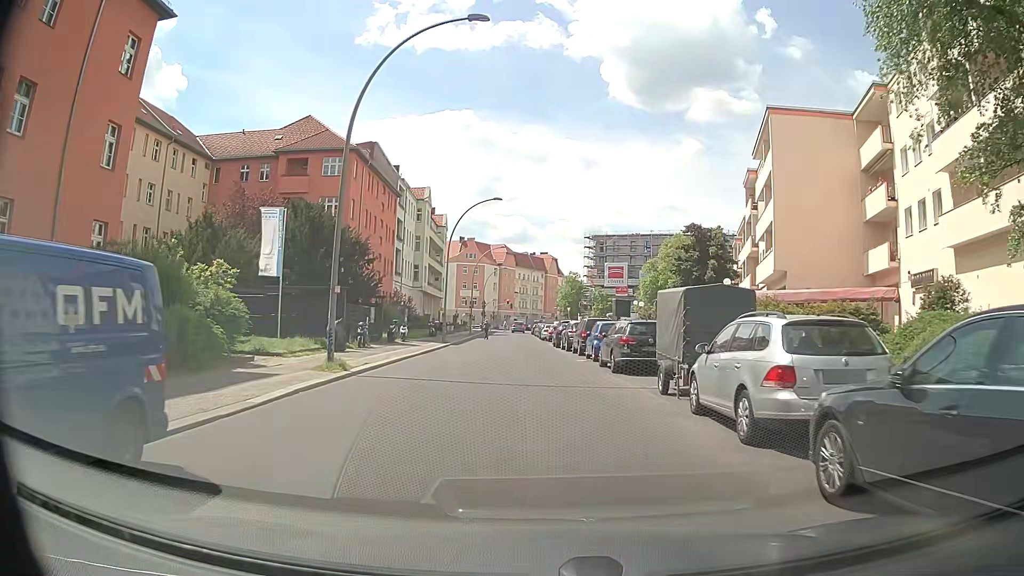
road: residential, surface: asphalt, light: Day
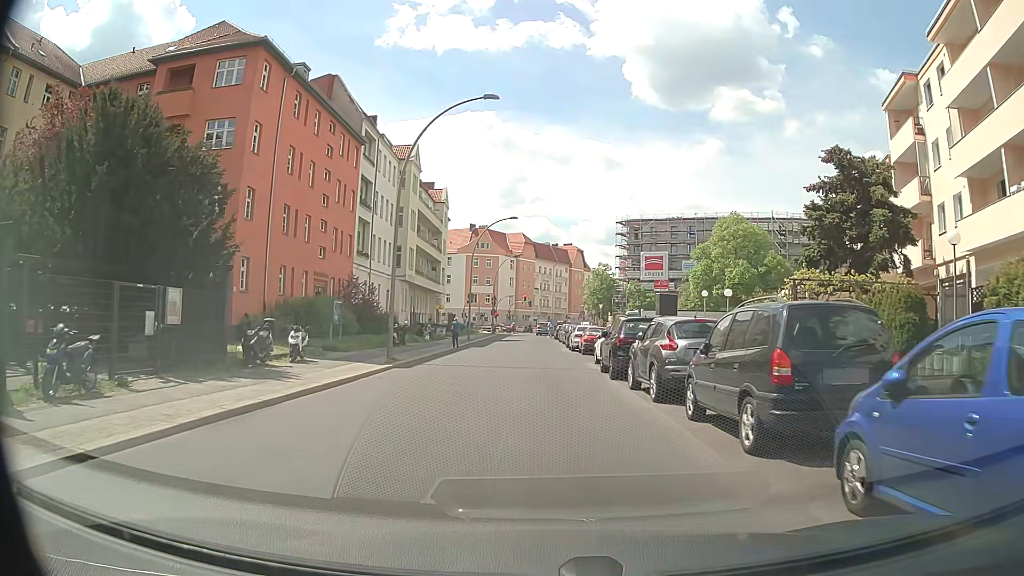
(-0.3, +22.3) m; -2°
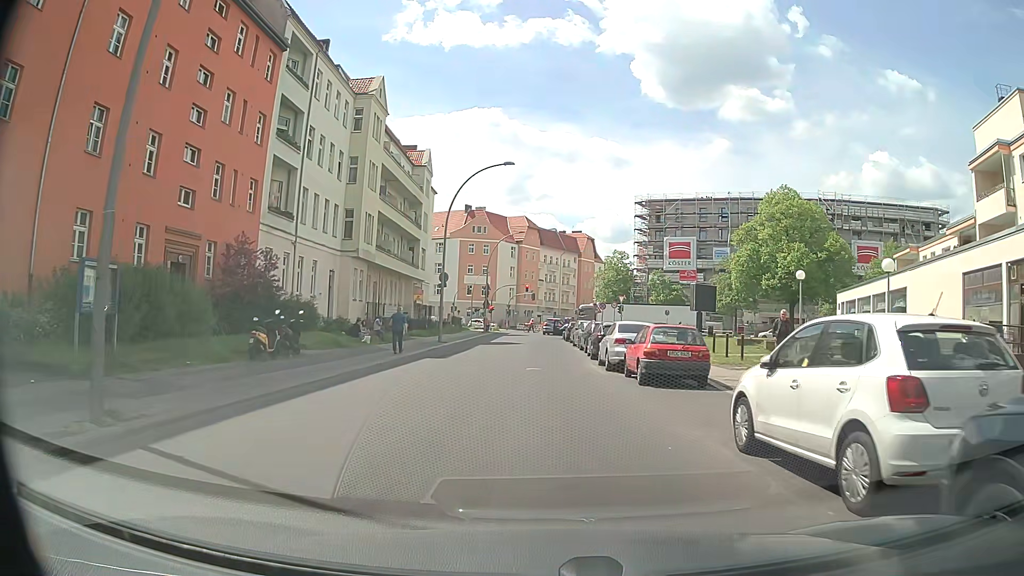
(-0.1, +17.9) m; 0°
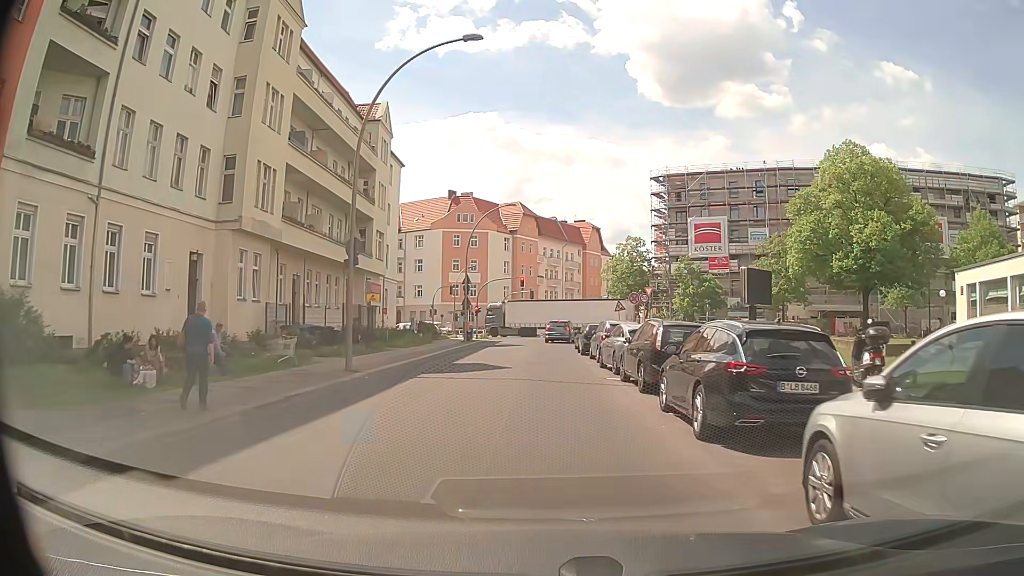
(0.0, +18.0) m; 0°
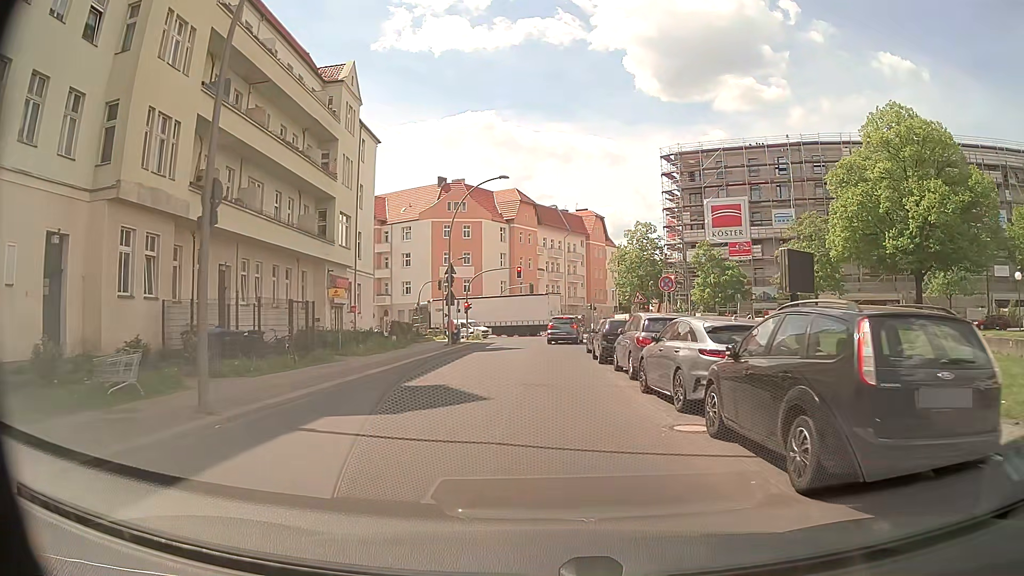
(0.0, +8.9) m; 0°
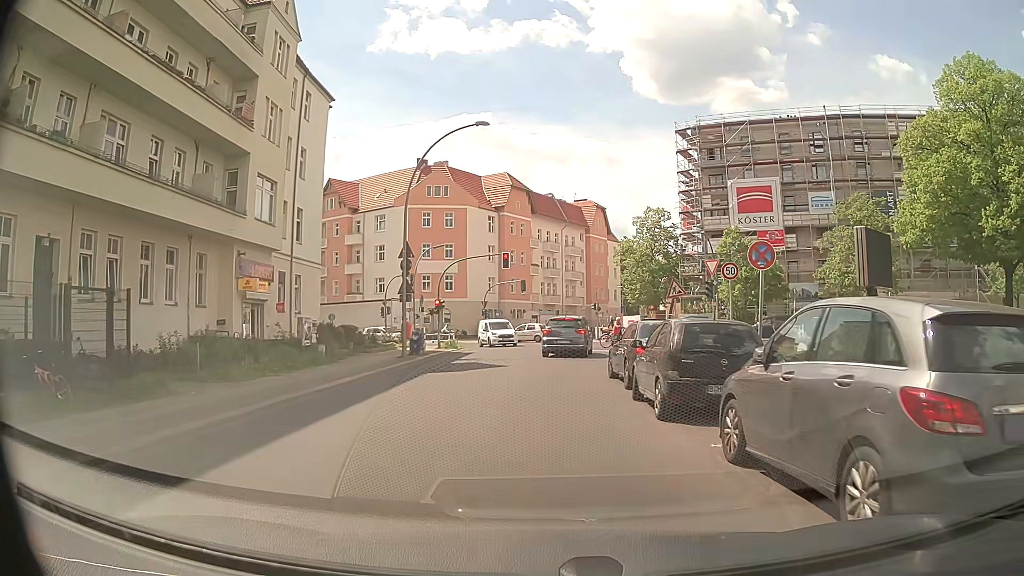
(0.0, +11.6) m; 0°
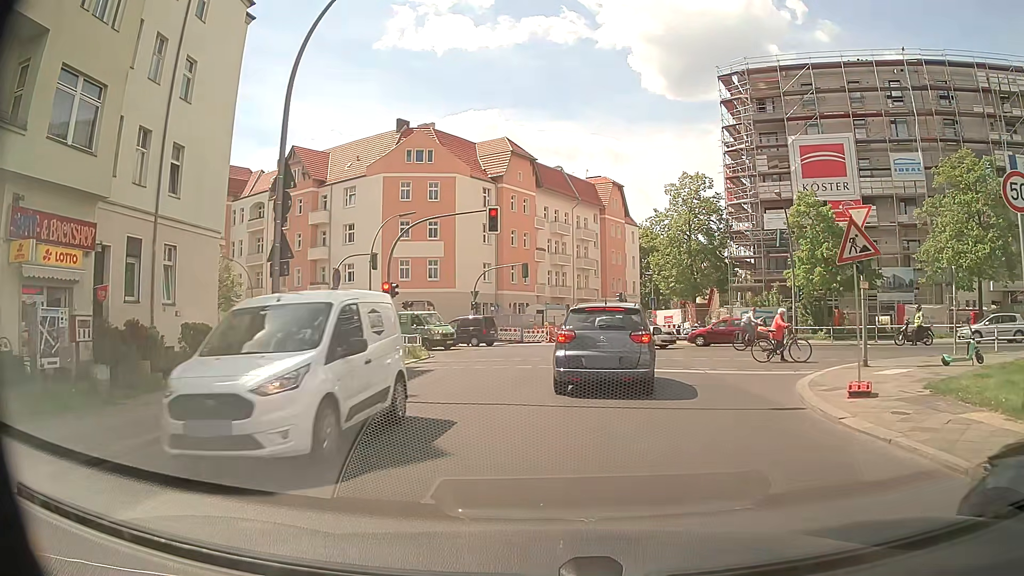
(-0.1, +14.5) m; -1°
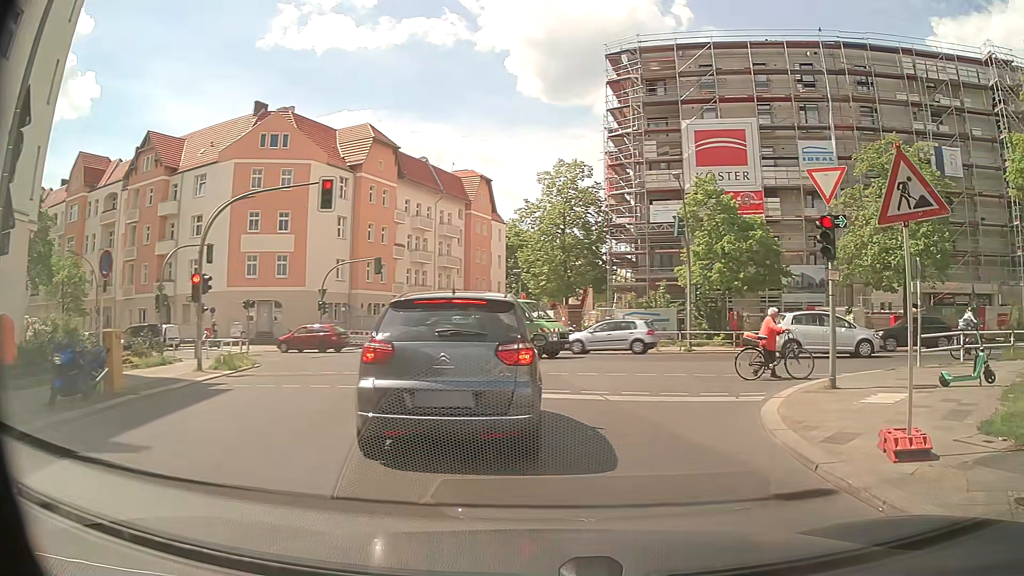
(+0.3, +5.3) m; +10°
